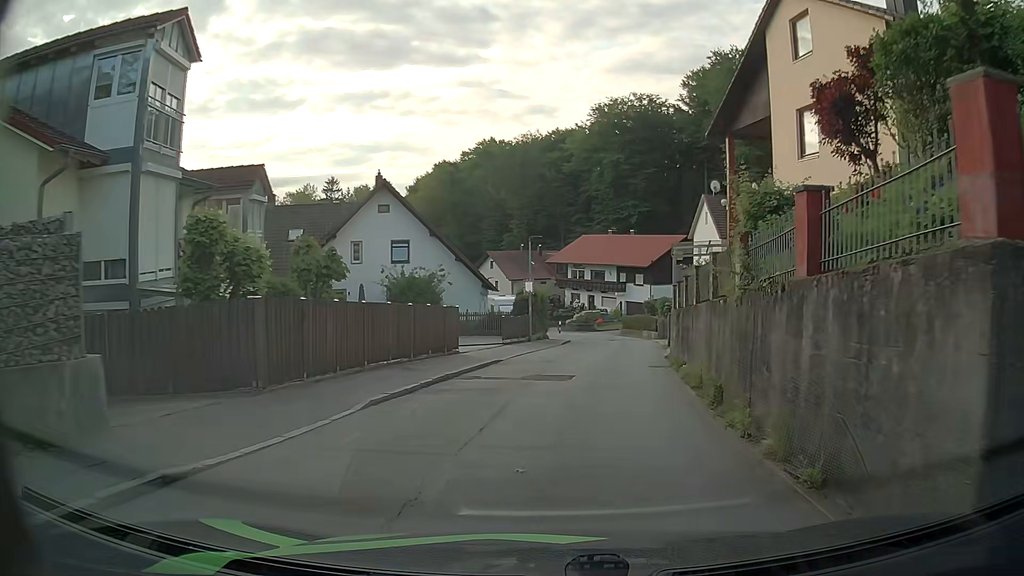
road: residential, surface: asphalt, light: Day
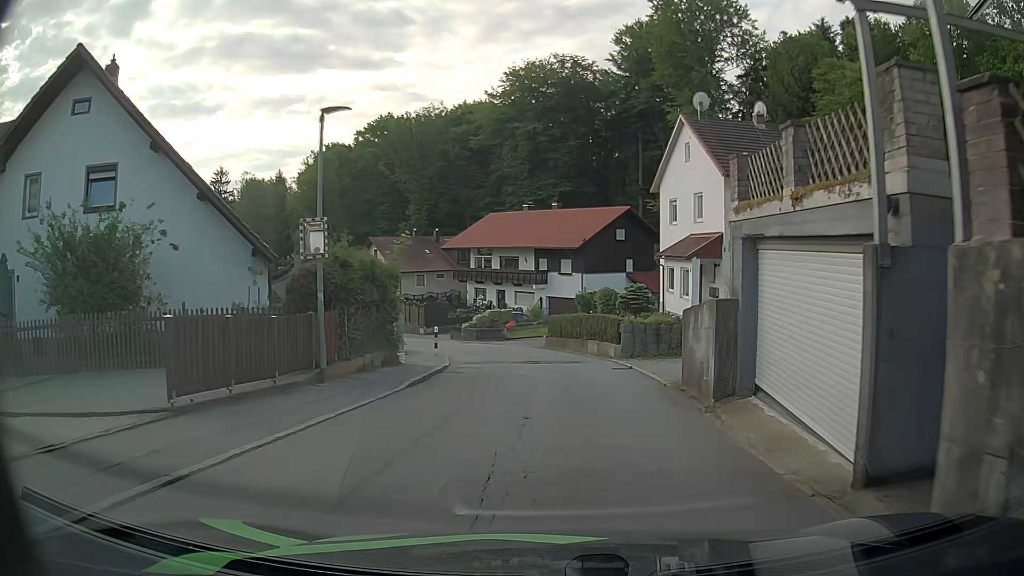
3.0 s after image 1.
(+1.5, +20.8) m; +7°
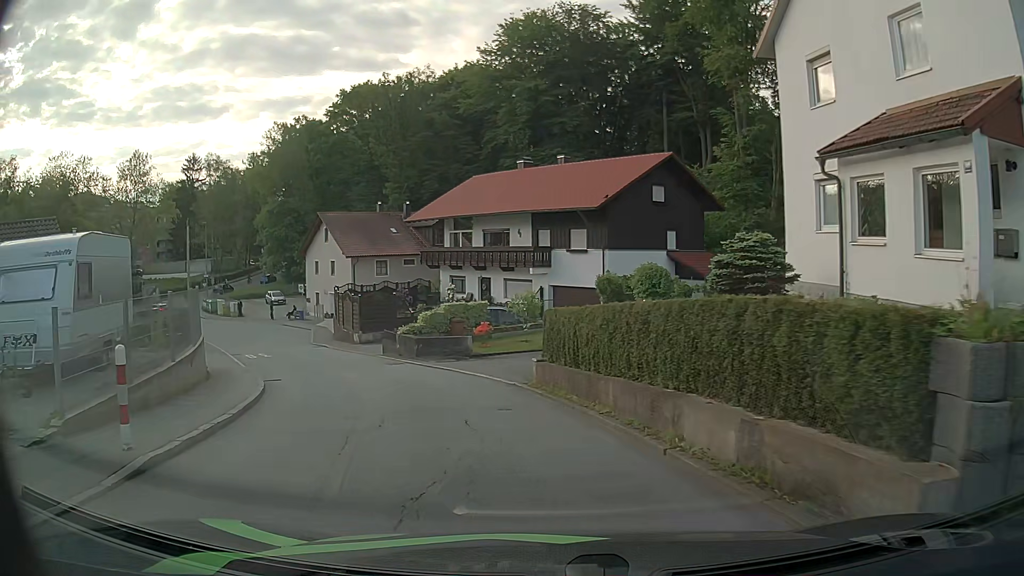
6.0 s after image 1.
(+0.3, +18.9) m; +1°
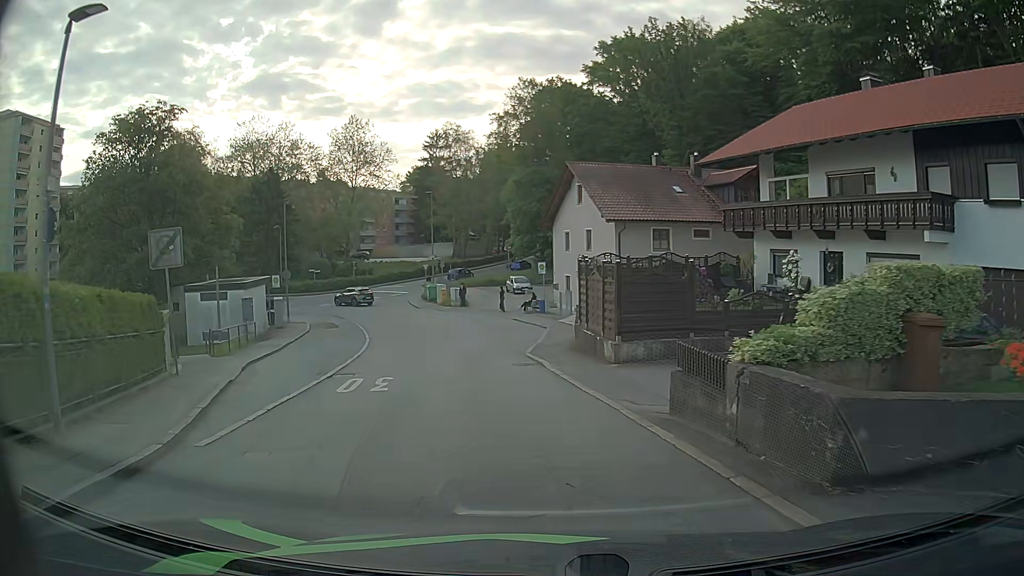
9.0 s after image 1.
(-4.0, +17.3) m; -24°
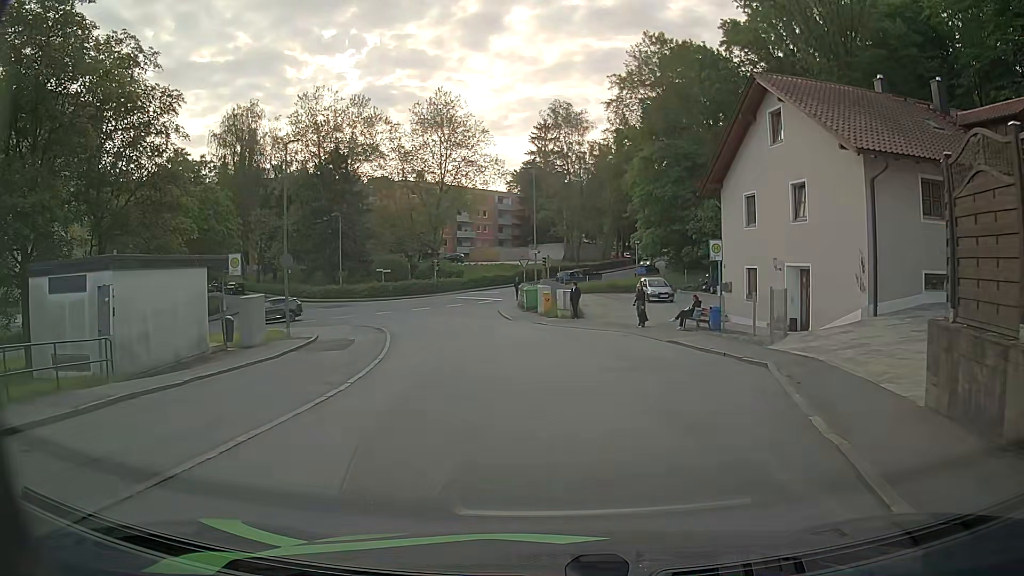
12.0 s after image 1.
(-2.2, +17.6) m; -10°
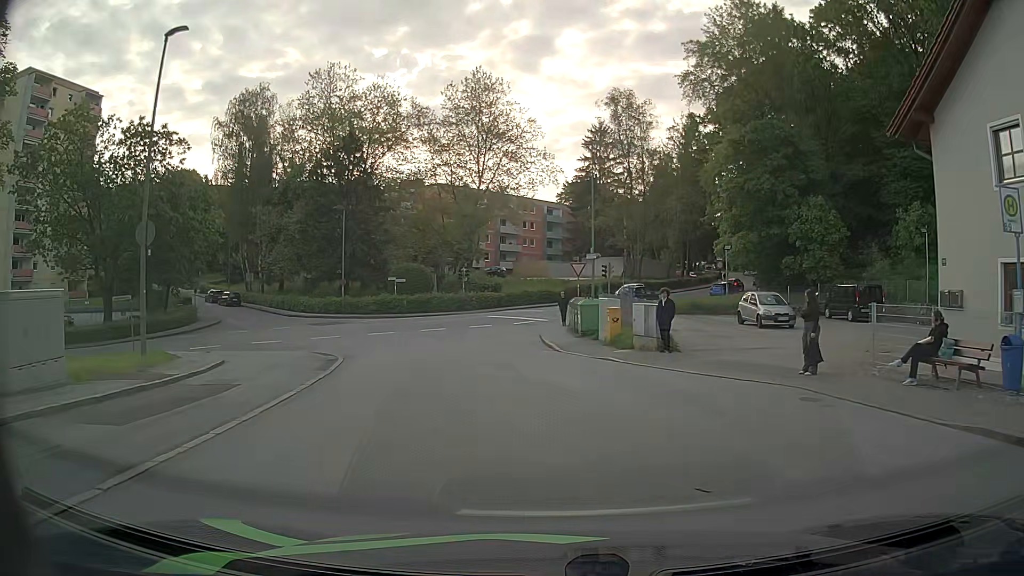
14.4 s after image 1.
(-0.6, +13.7) m; -5°
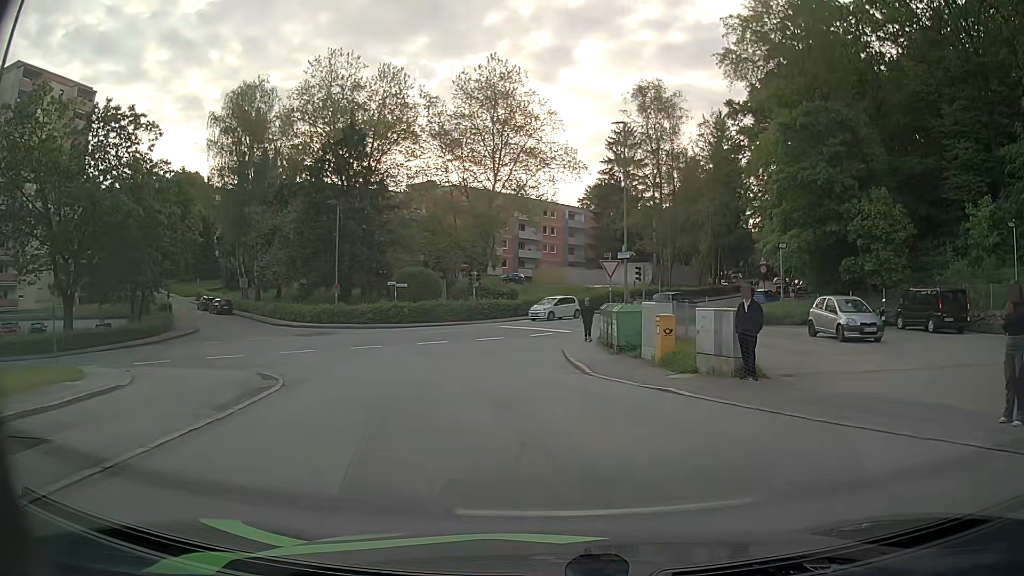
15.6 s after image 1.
(0.0, +6.4) m; -2°
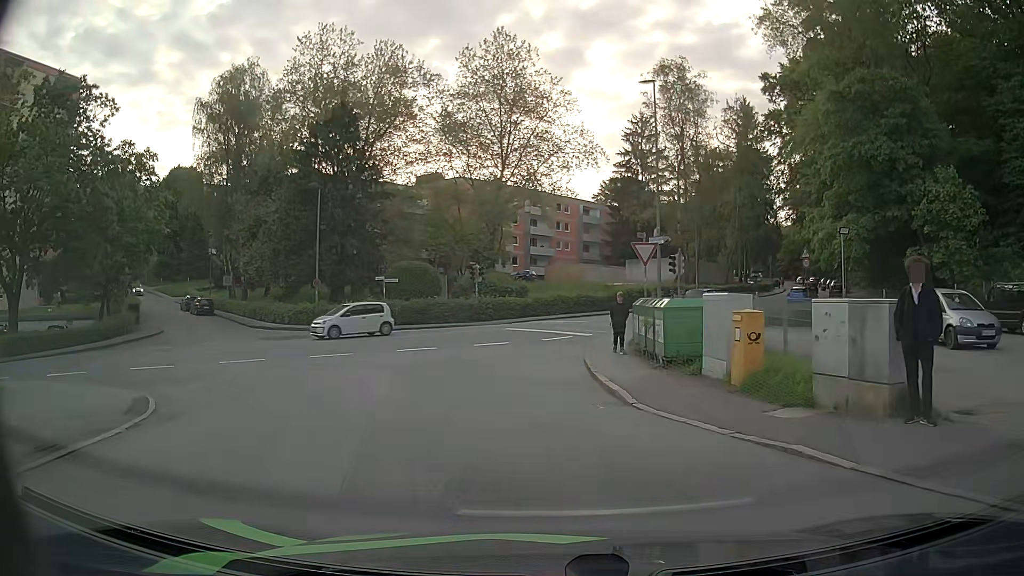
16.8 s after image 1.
(0.0, +6.2) m; 0°
